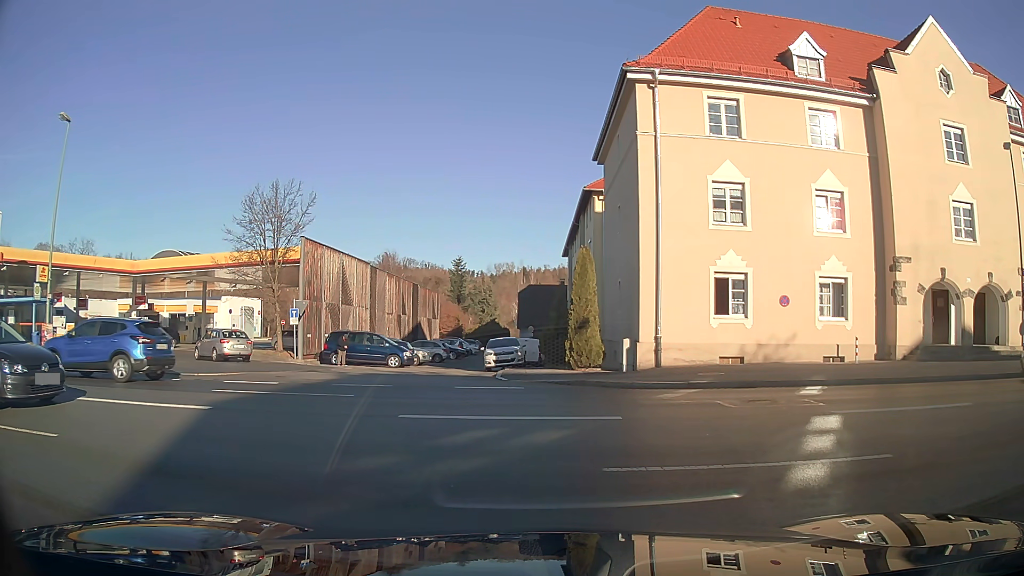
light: Day
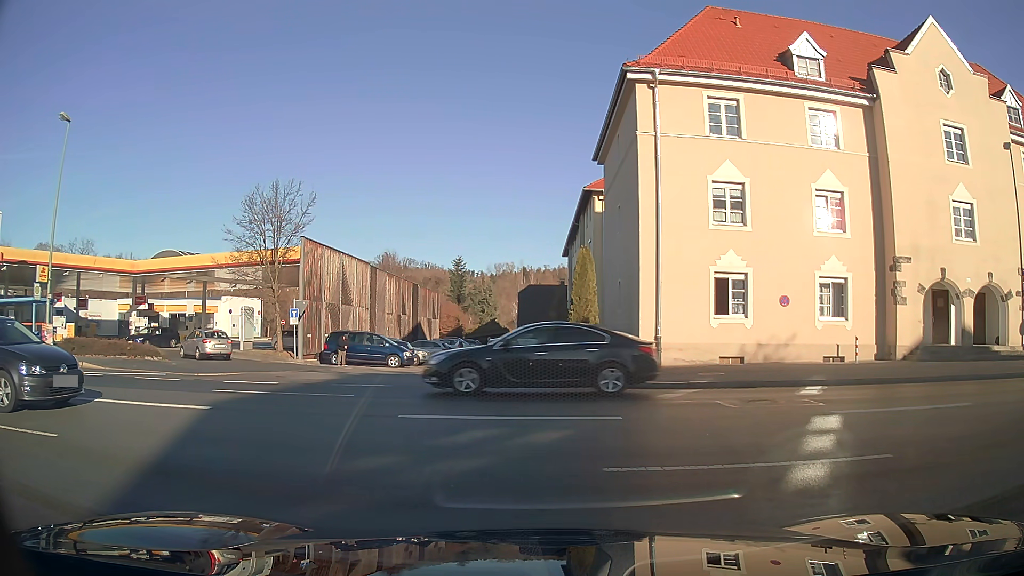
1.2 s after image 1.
(0.0, 0.0) m; 0°
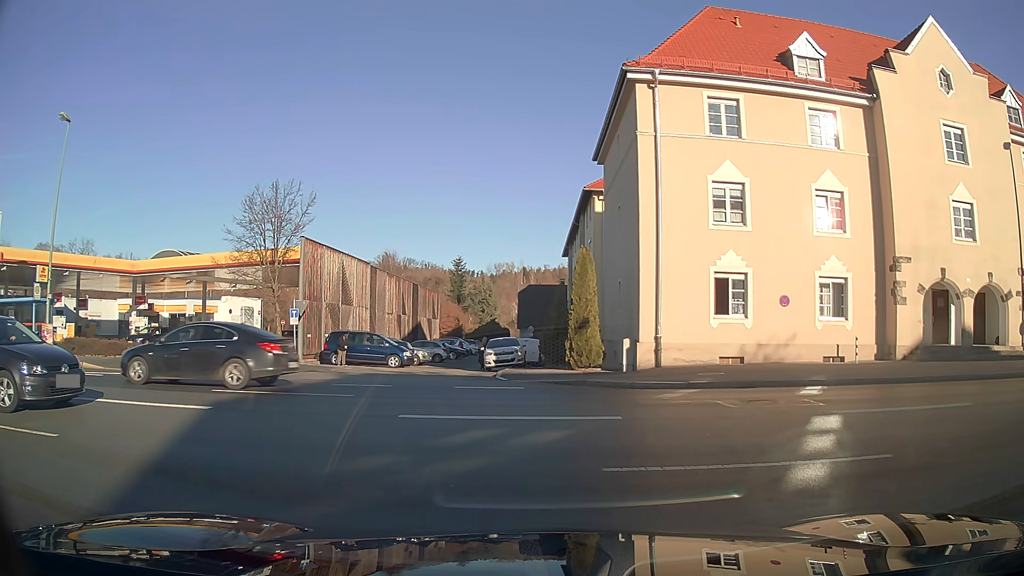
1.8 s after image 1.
(0.0, 0.0) m; 0°
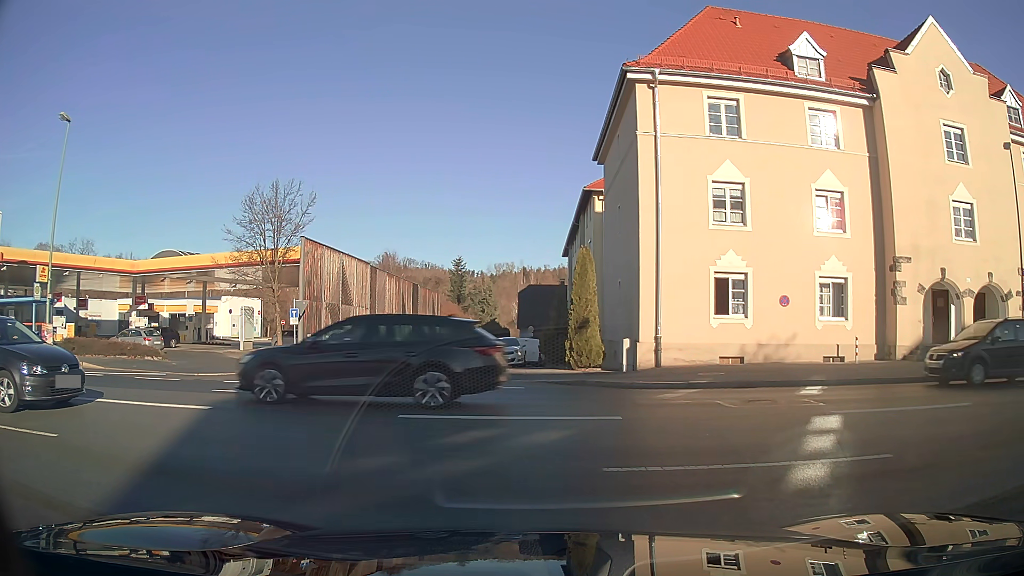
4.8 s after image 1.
(0.0, 0.0) m; 0°
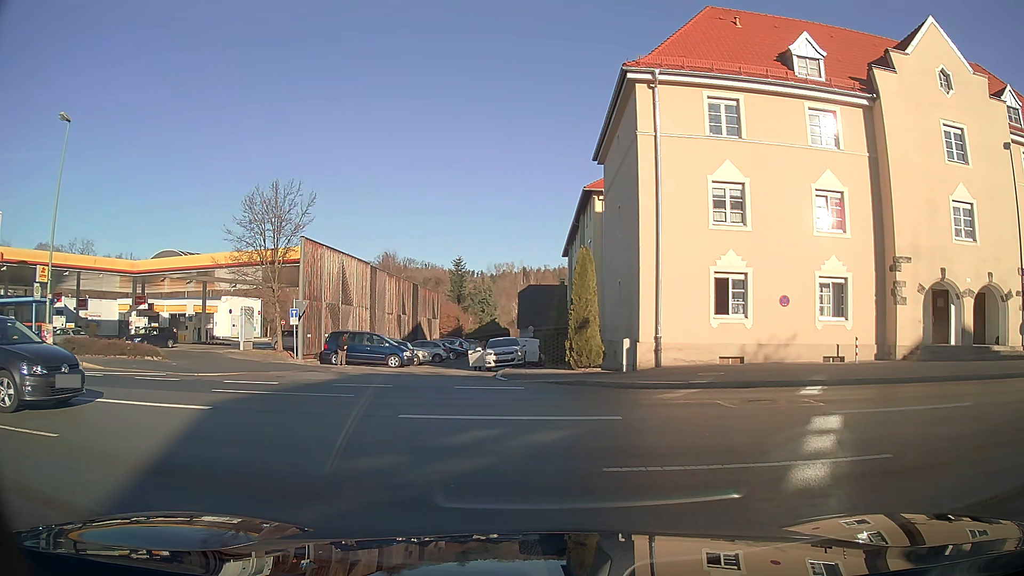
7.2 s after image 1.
(0.0, 0.0) m; 0°
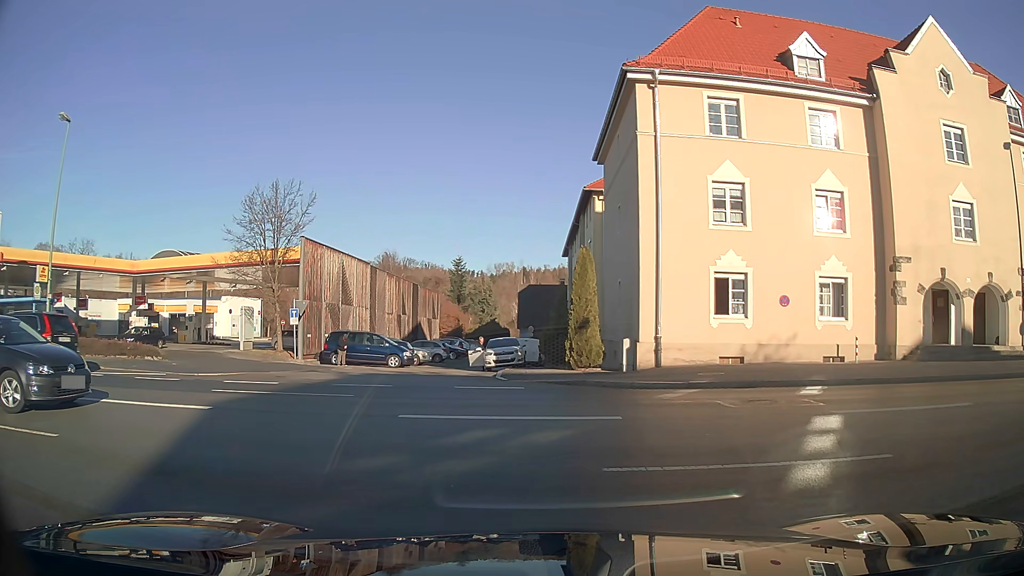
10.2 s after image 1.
(0.0, 0.0) m; 0°
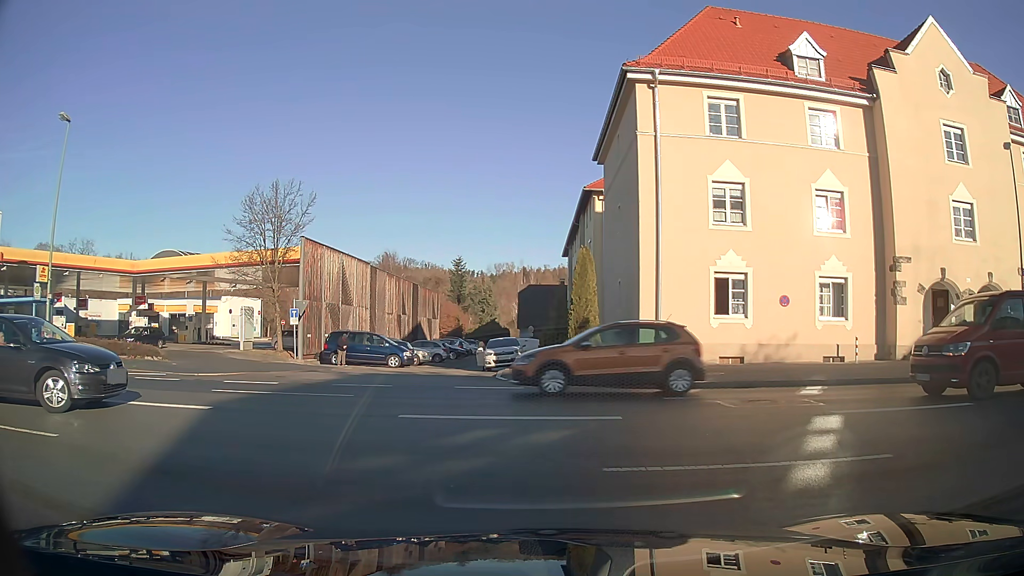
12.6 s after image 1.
(0.0, 0.0) m; 0°
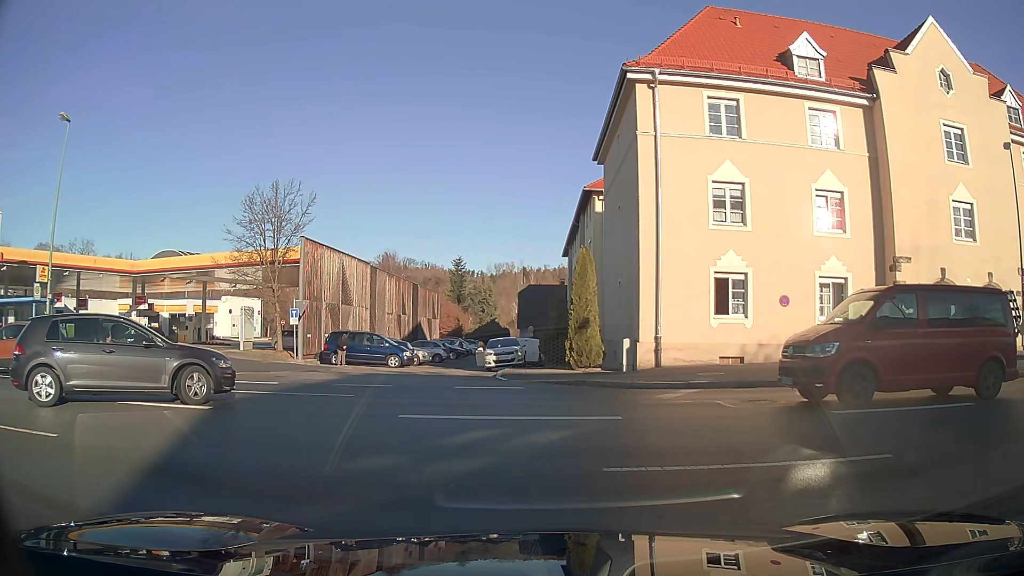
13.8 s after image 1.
(0.0, 0.0) m; 0°
